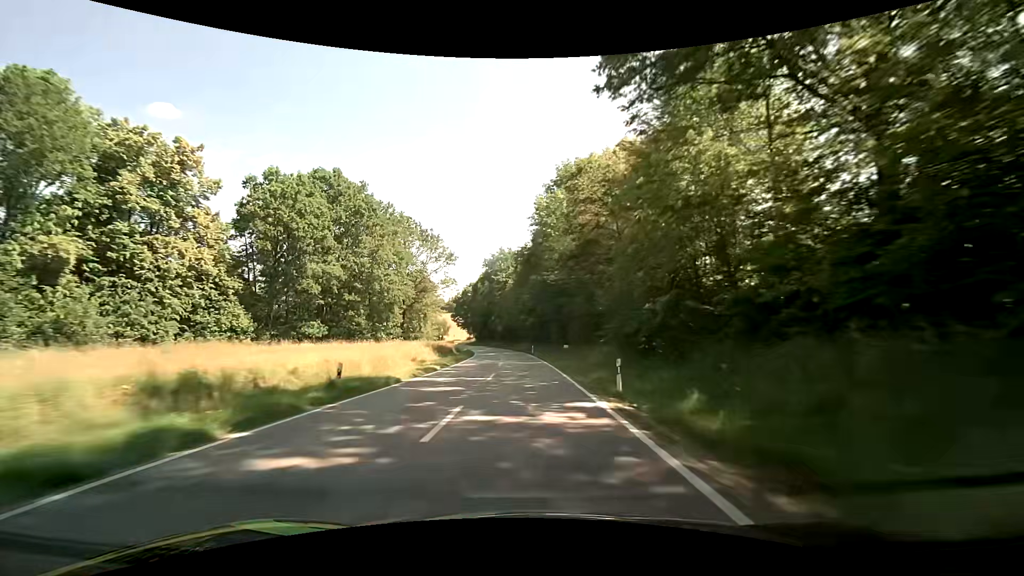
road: secondary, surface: asphalt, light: Day
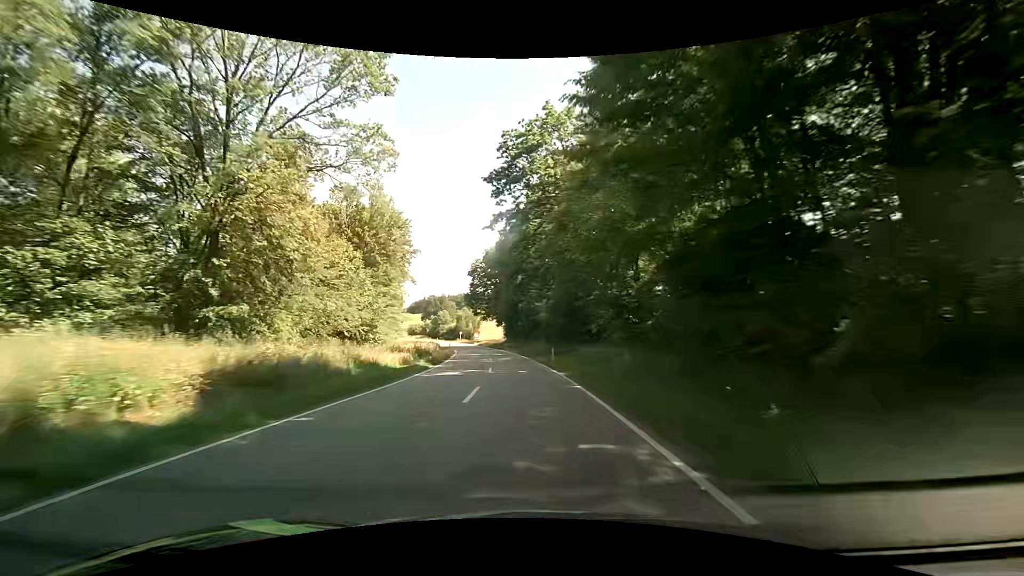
(-3.3, +67.6) m; -6°
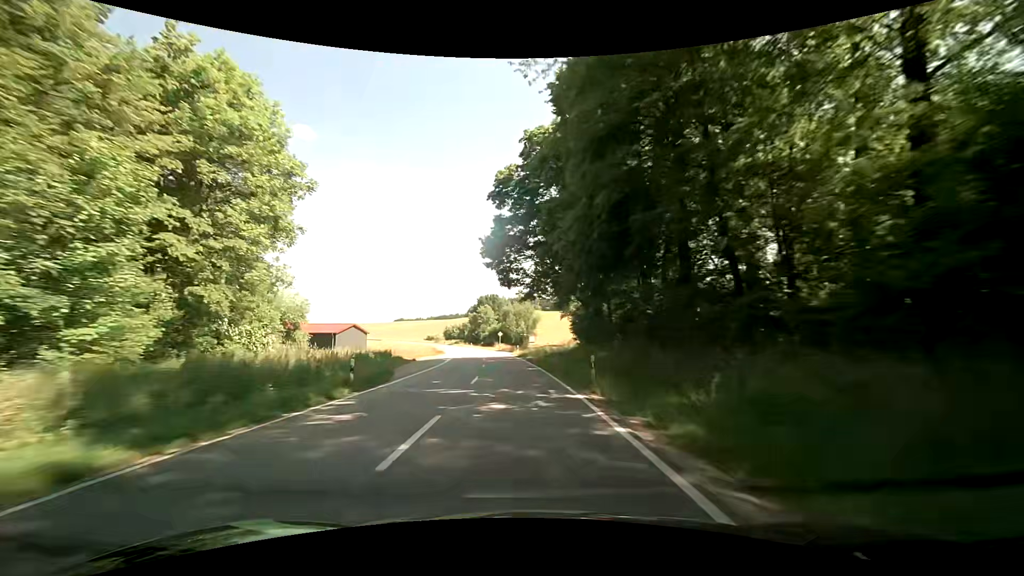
(-3.6, +54.0) m; -7°
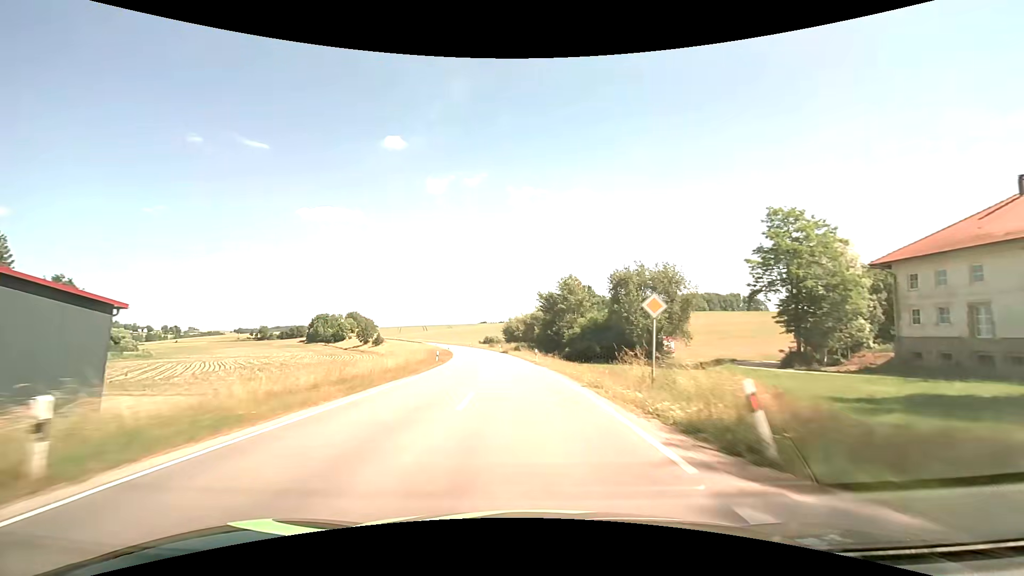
(-6.5, +66.8) m; -10°
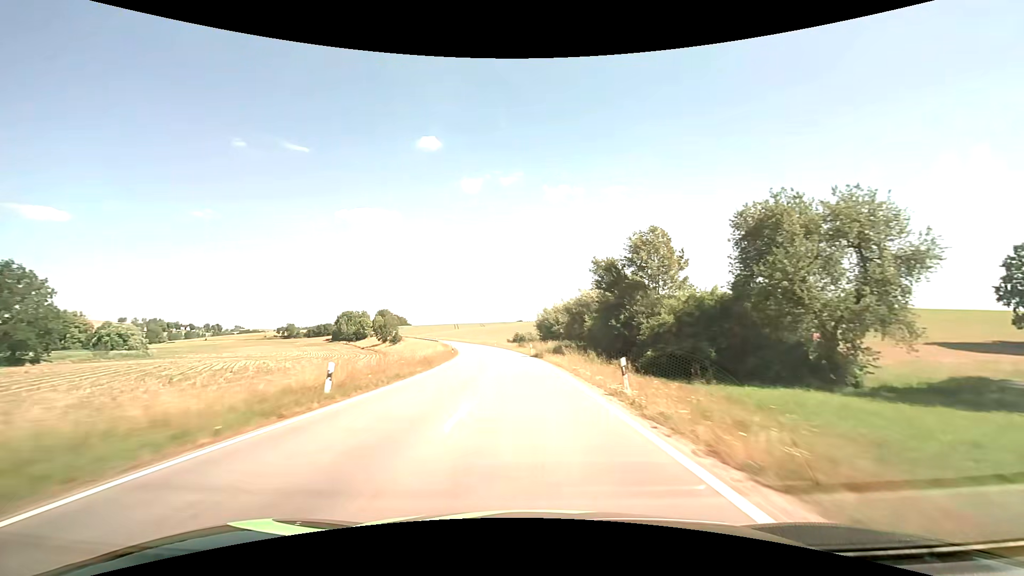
(-1.0, +26.7) m; -4°
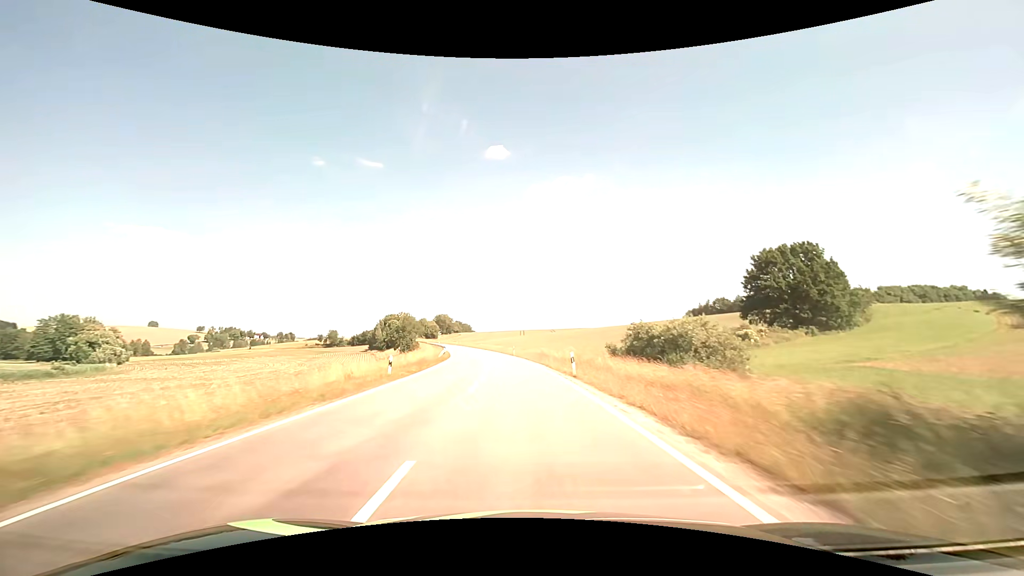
(-5.0, +66.2) m; -8°
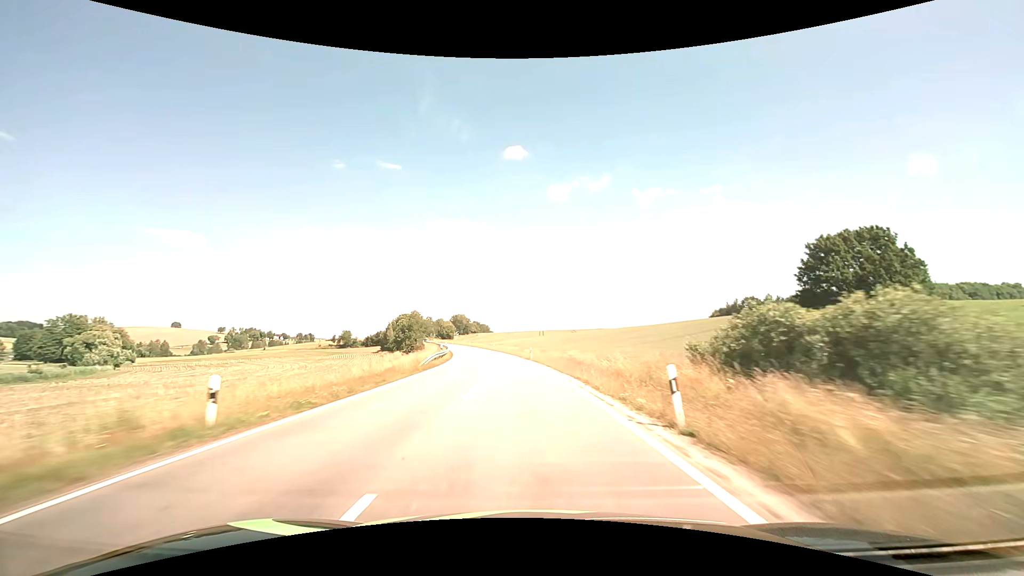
(-0.3, +13.2) m; -2°
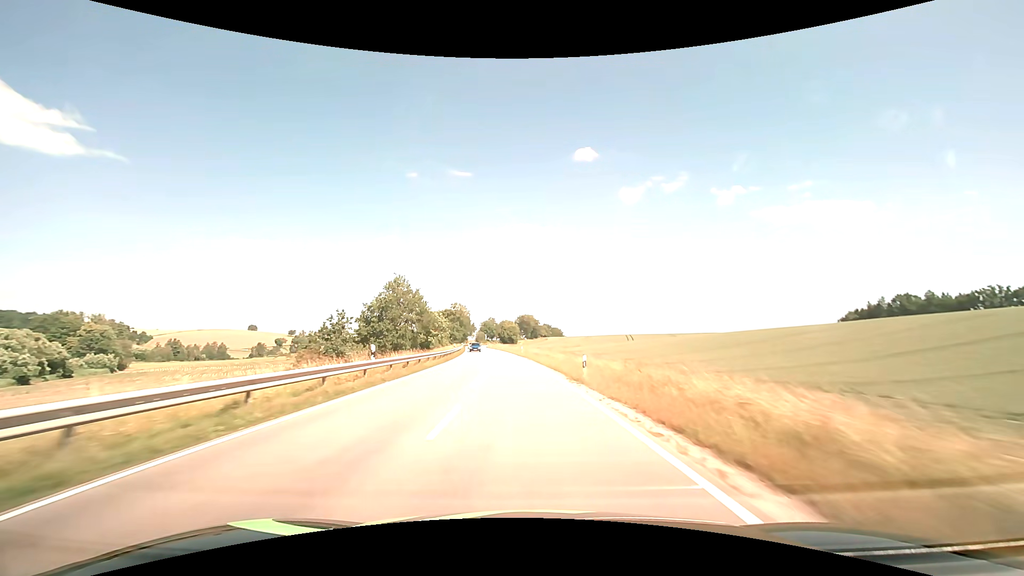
(-5.5, +65.4) m; -8°
(0, +10) (0, +20) (-1, +30) (-2, +40) (-3, +50) (-4, +60) (-5, +70) (-6, +80) (-7, +90) (-8, +100) m
